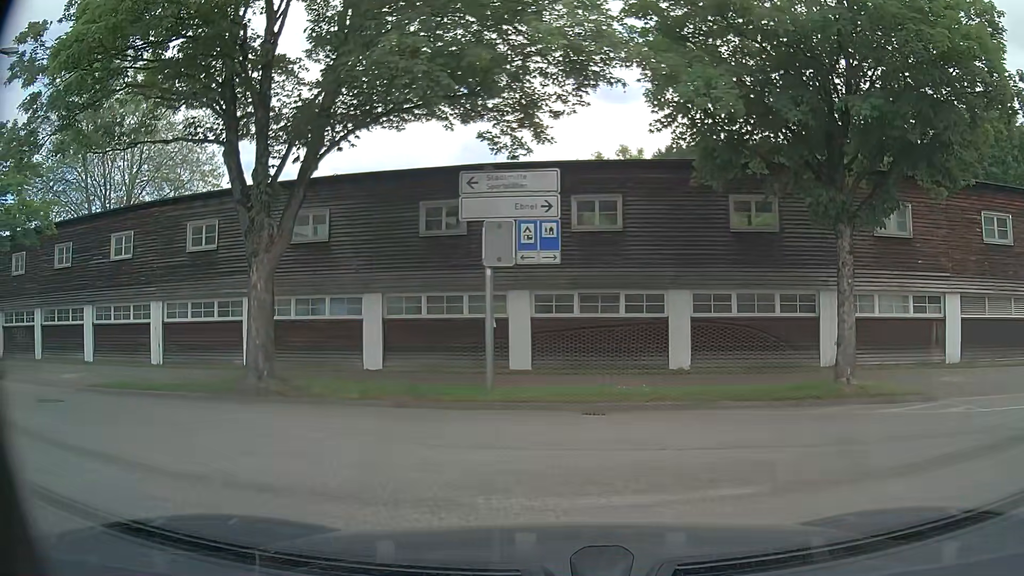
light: Day
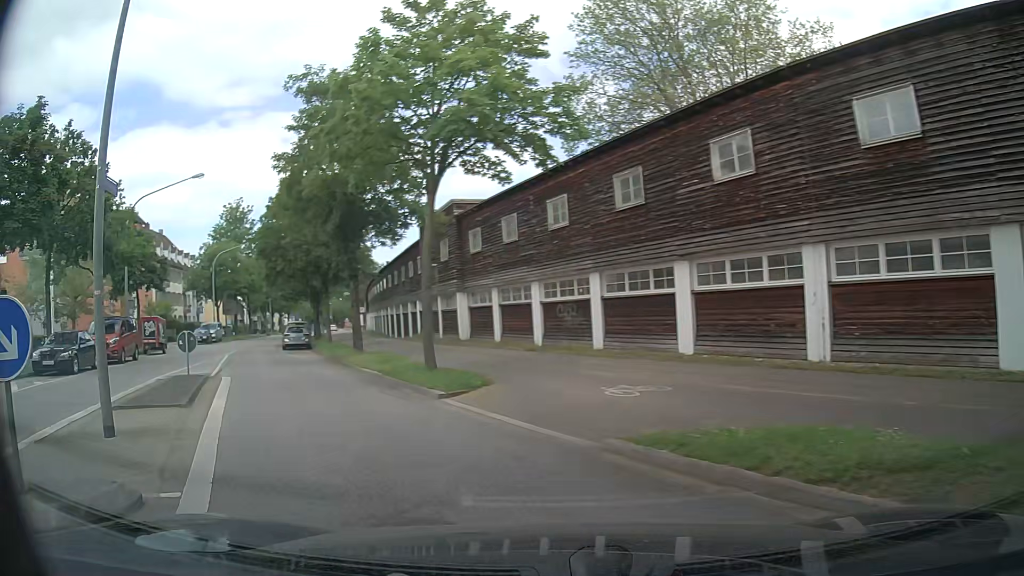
(-5.3, +10.9) m; -53°
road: secondary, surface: asphalt
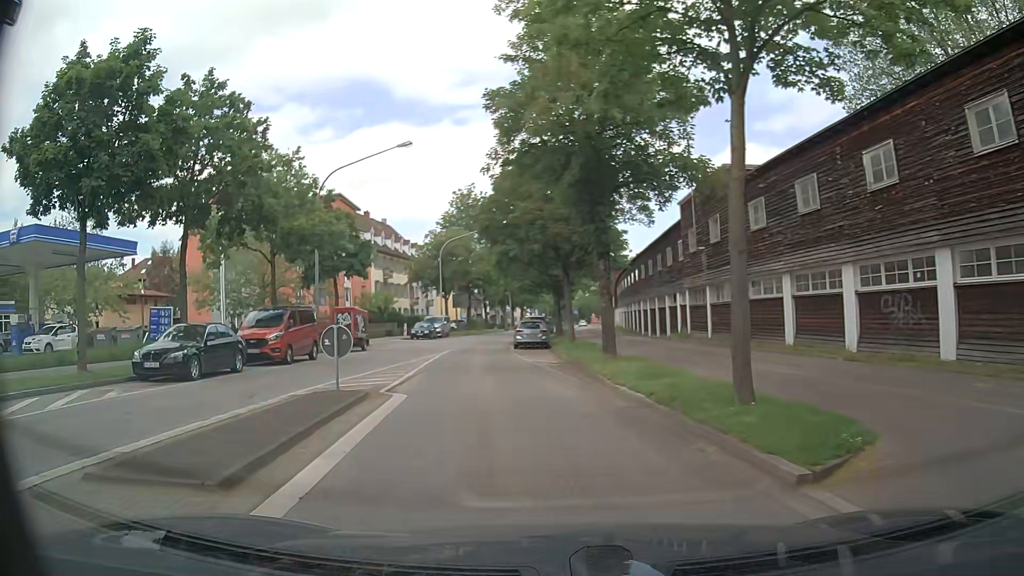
(-1.3, +6.7) m; -19°
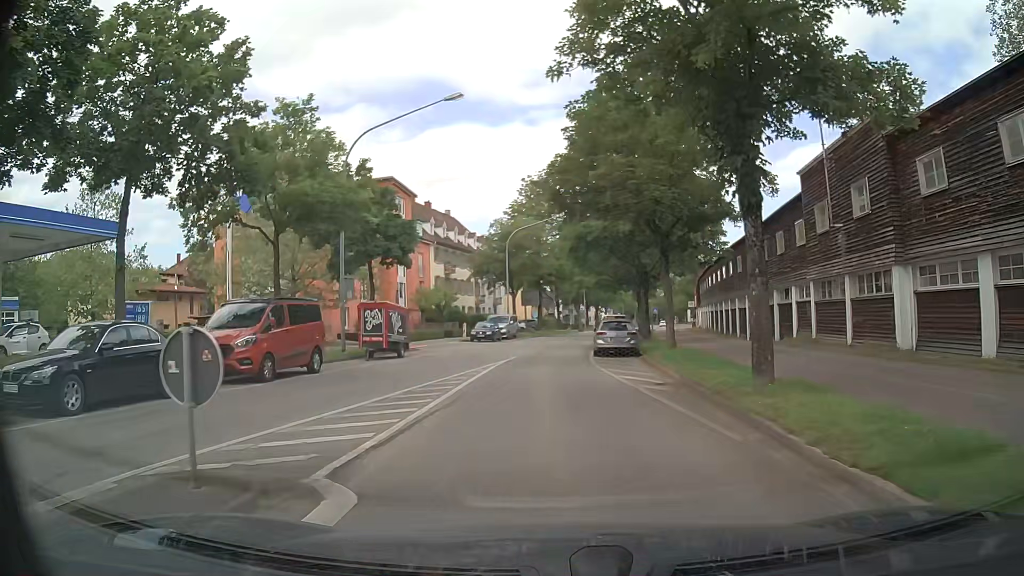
(-0.7, +7.6) m; -7°
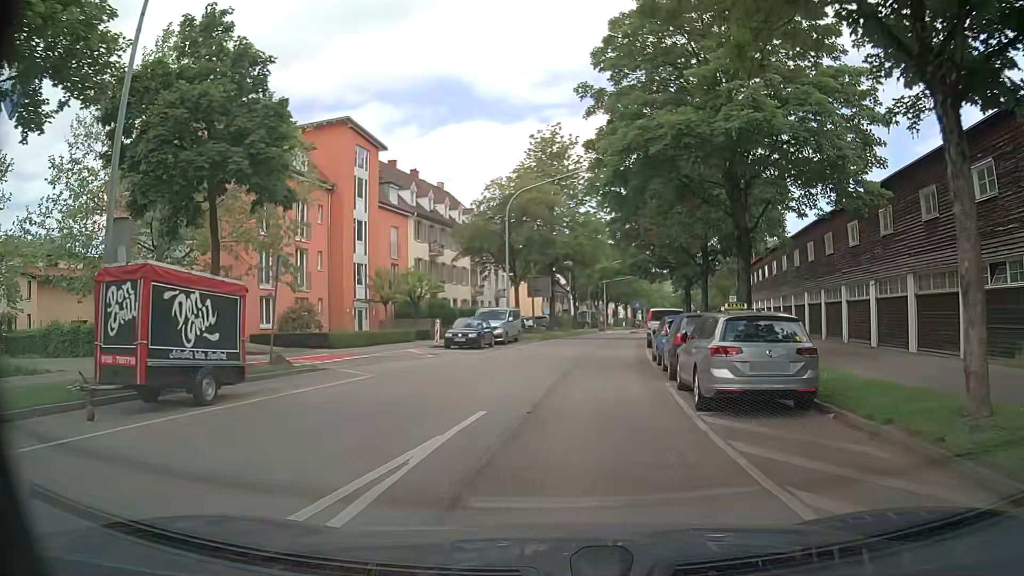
(-0.3, +16.8) m; -1°
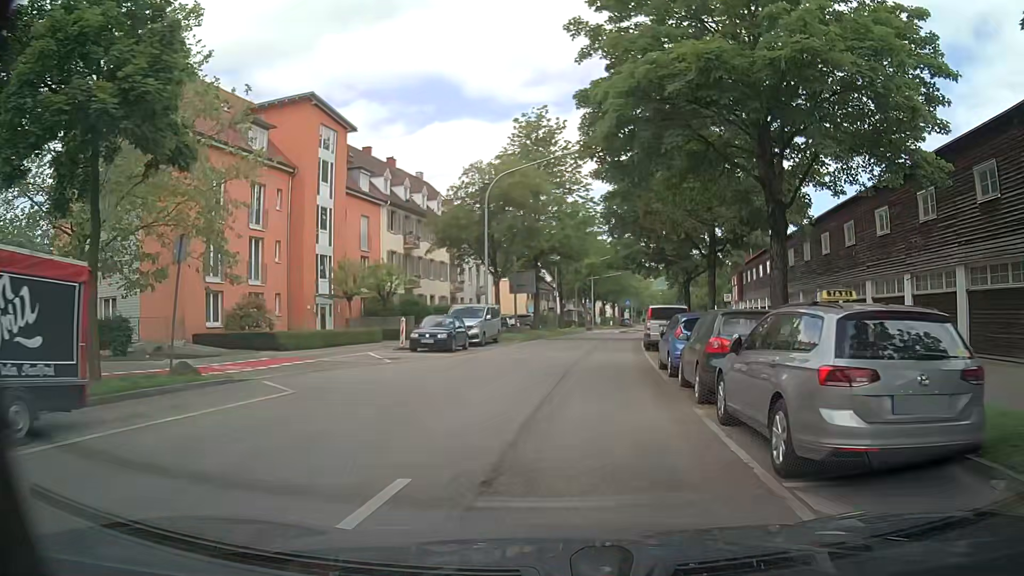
(0.0, +4.4) m; +1°
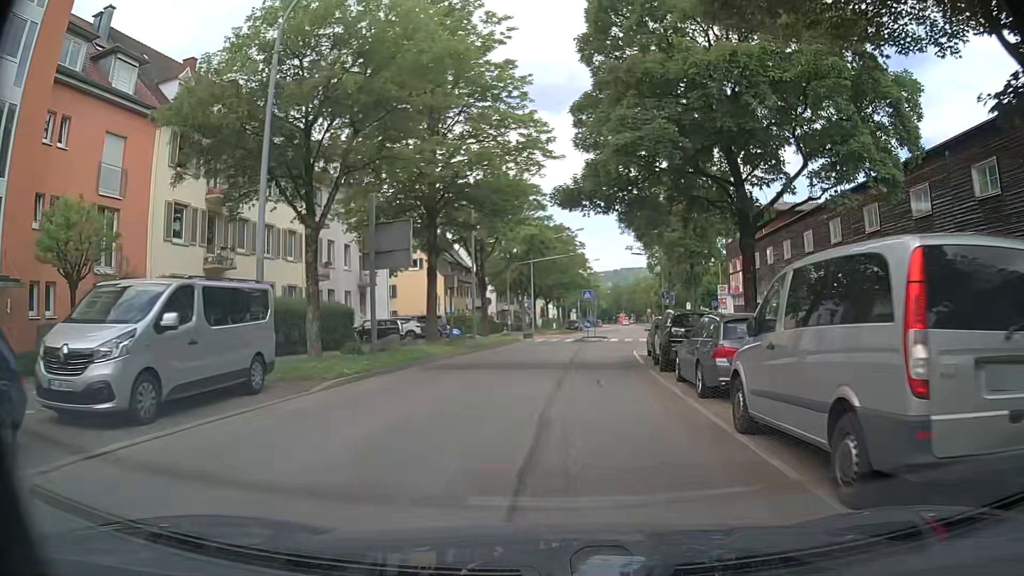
(+1.1, +23.5) m; +4°
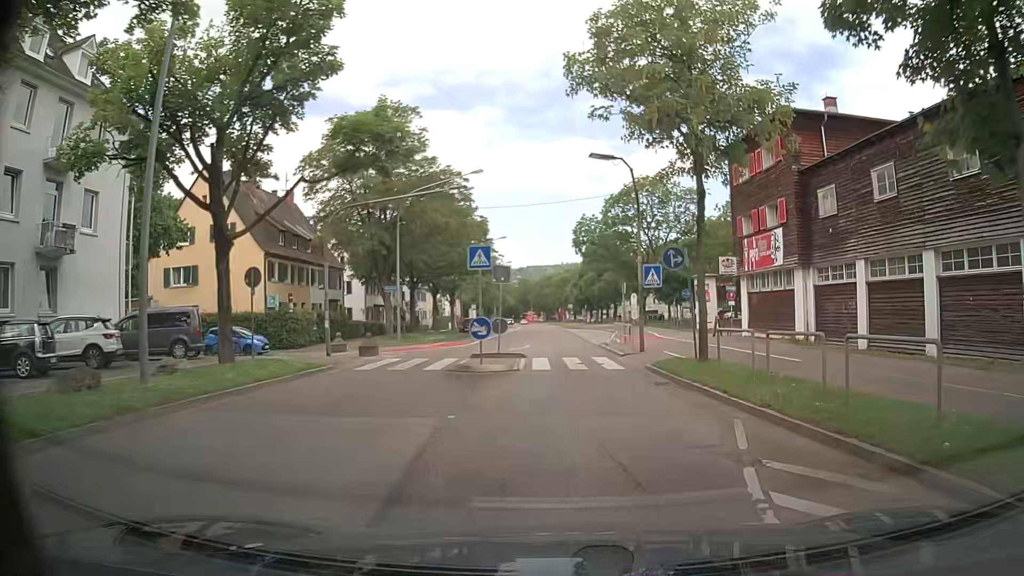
(+1.7, +25.4) m; +9°
(+1, +10) (+1, +20) (+1, +30) (+1, +40) (0, +50) (0, +60) (0, +70) (0, +80) (0, +90) (0, +100) m
